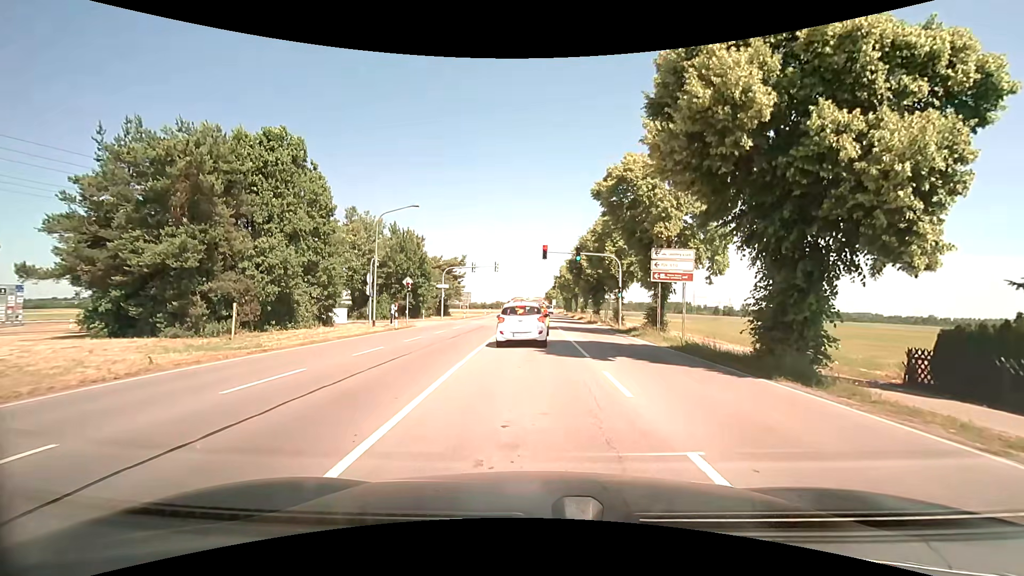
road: secondary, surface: asphalt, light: Day
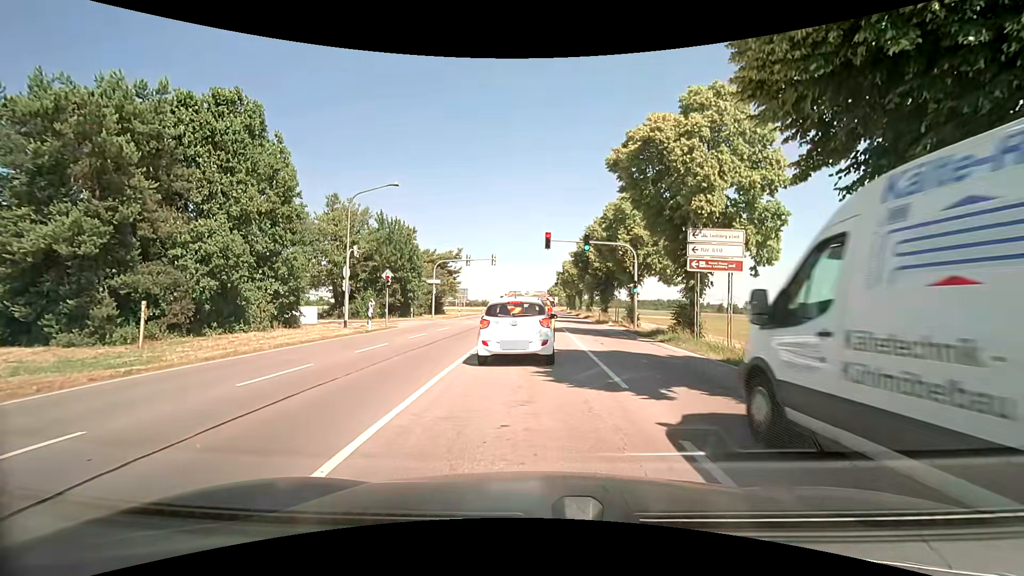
(0.0, +5.4) m; -1°
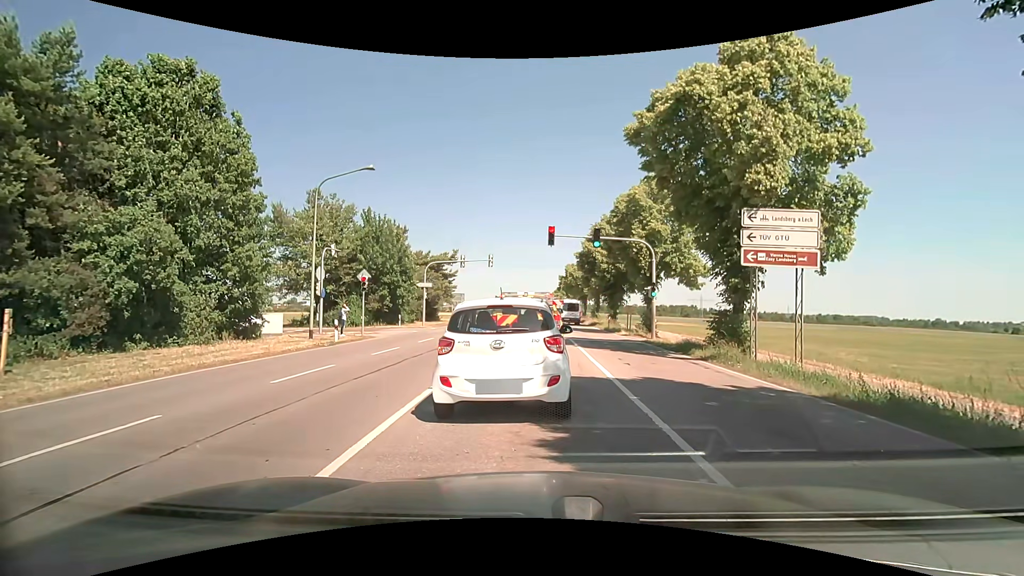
(+0.1, +4.6) m; +2°
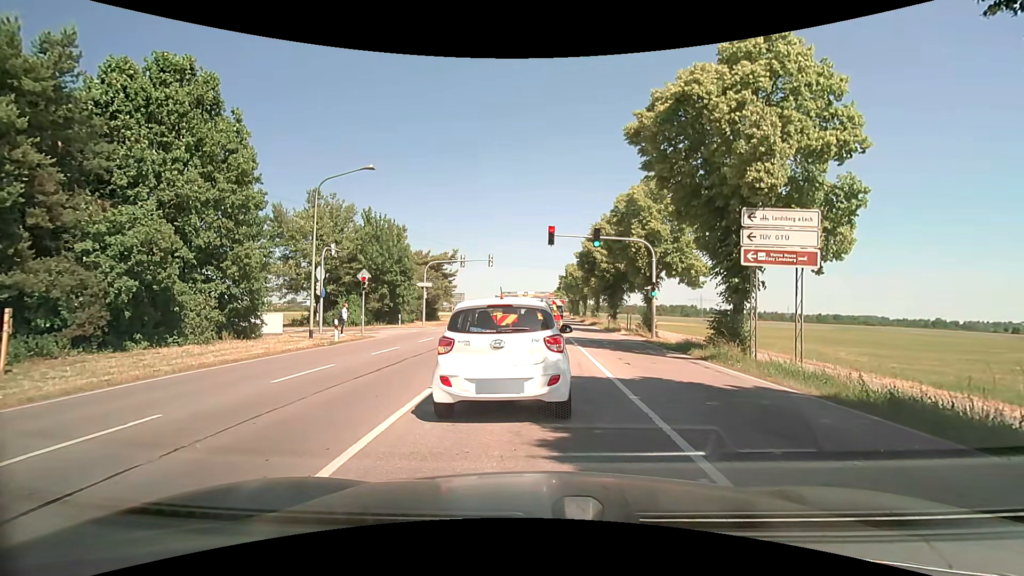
(0.0, 0.0) m; 0°
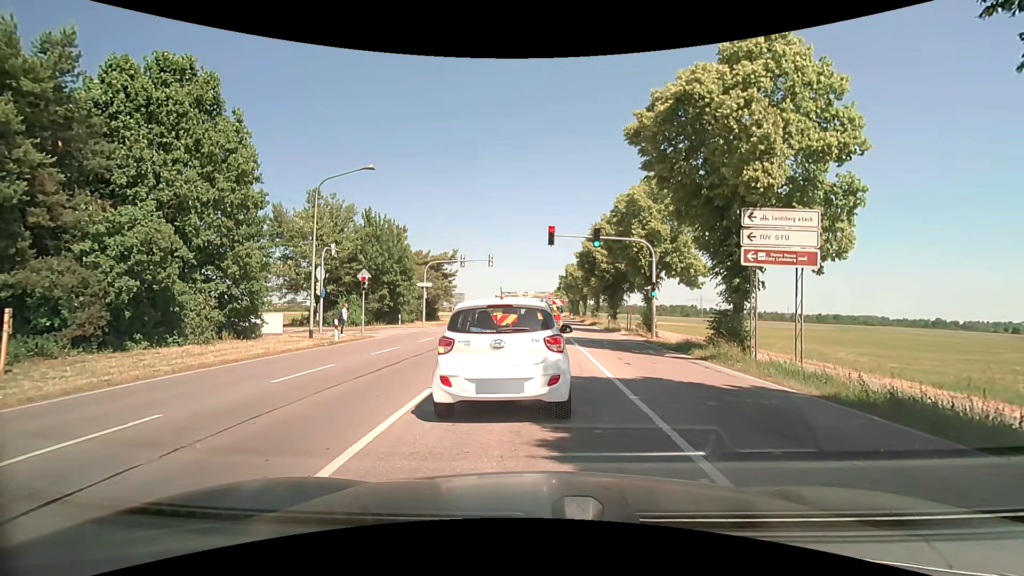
(0.0, 0.0) m; 0°
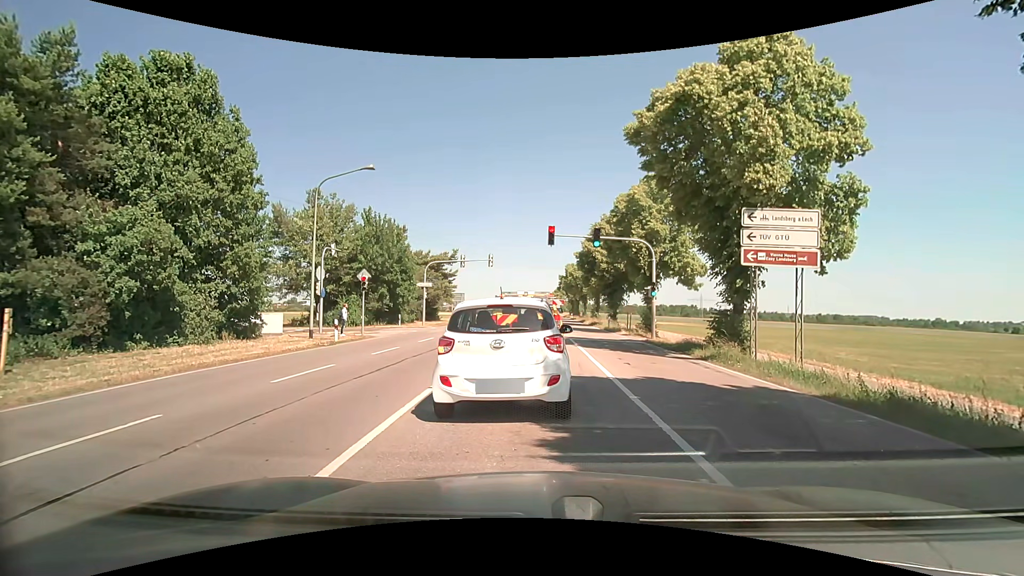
(0.0, 0.0) m; 0°
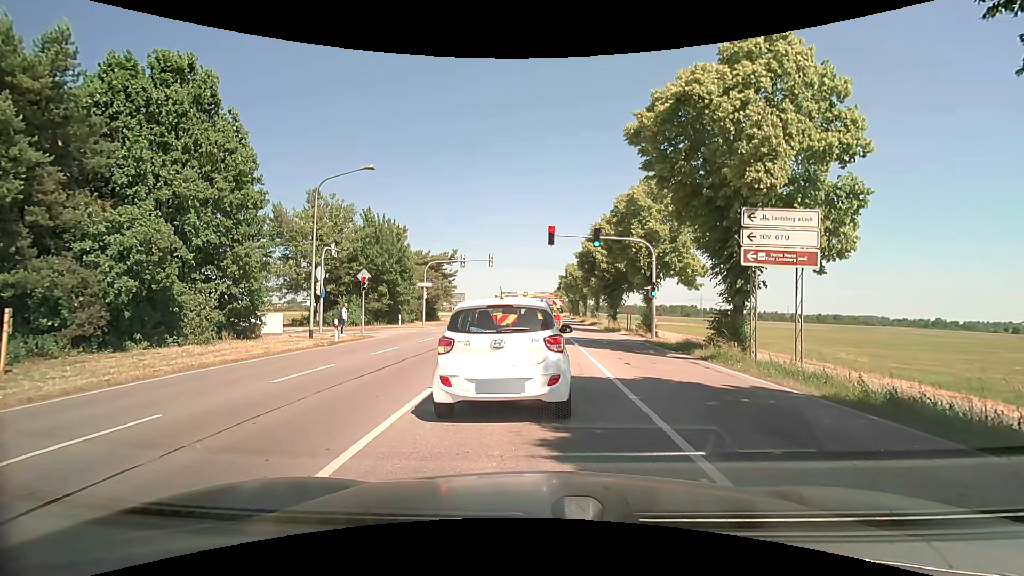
(0.0, 0.0) m; 0°
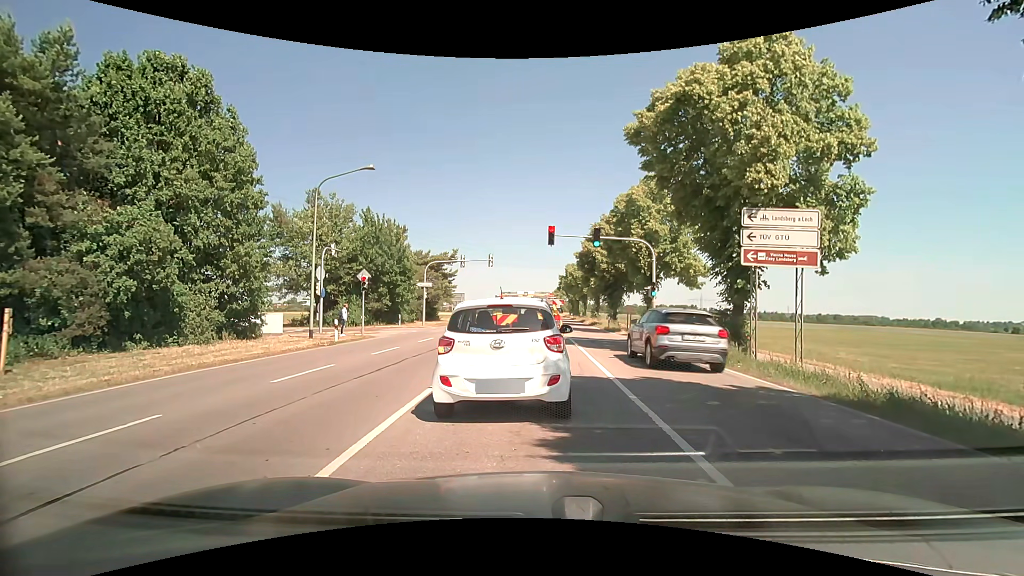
(0.0, 0.0) m; 0°
(0, +10) (0, +20) (-1, +30) (-6, +39) (-15, +42) (-25, +41) (-35, +40) (-44, +39) (-54, +38) (-64, +37) m
